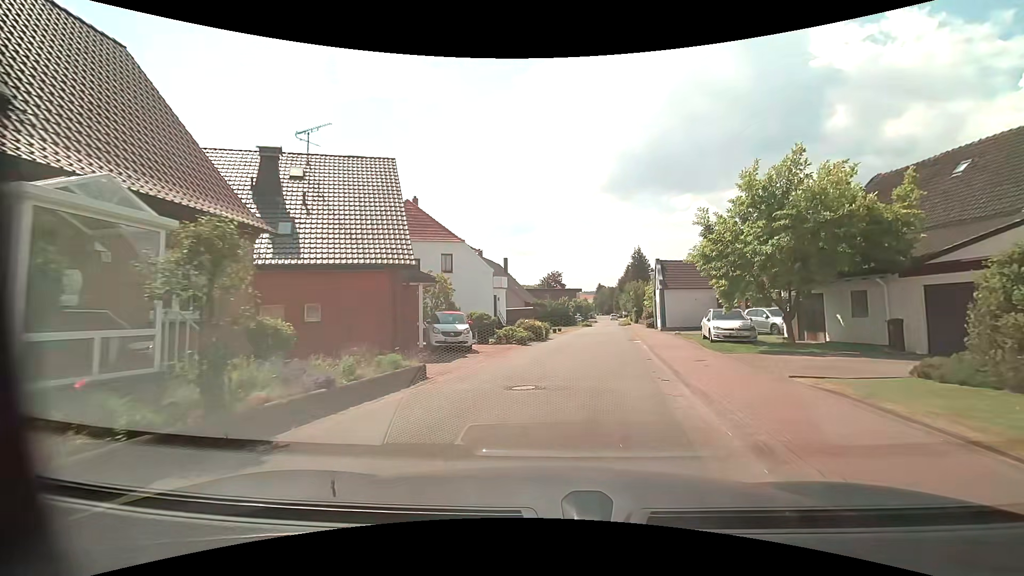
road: residential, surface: asphalt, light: Day
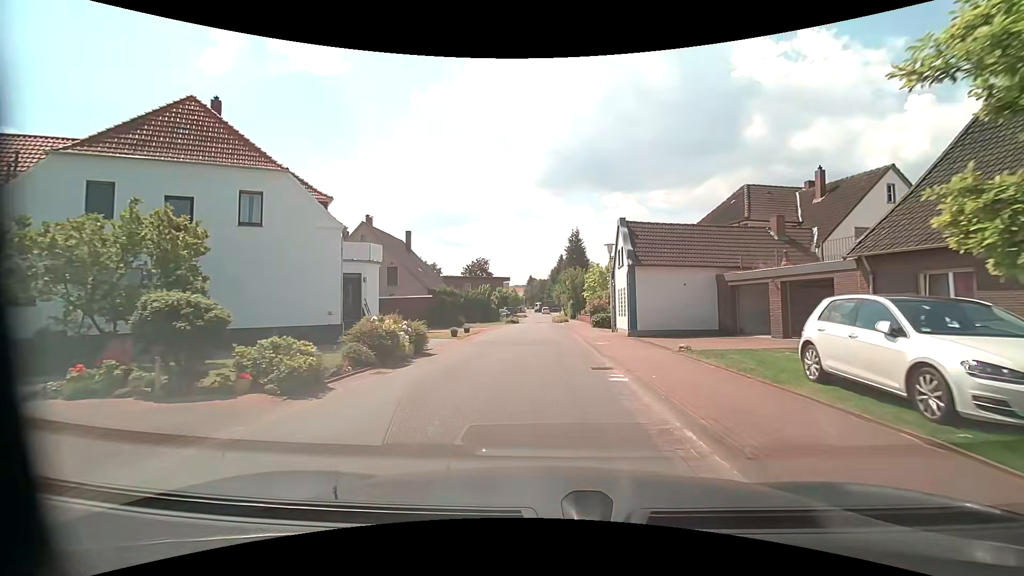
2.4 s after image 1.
(+1.5, +16.4) m; +7°
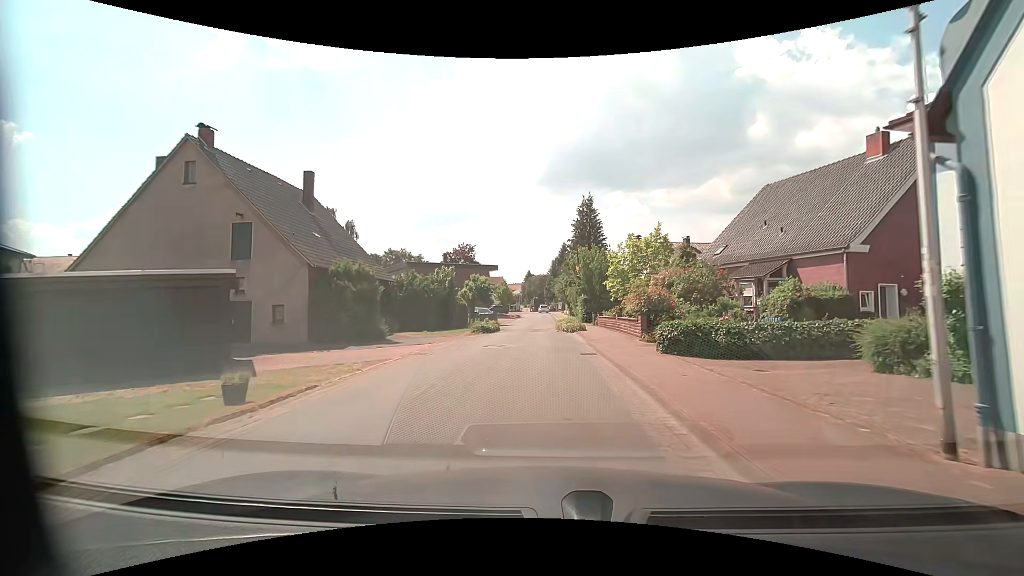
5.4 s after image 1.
(-0.1, +22.4) m; +1°
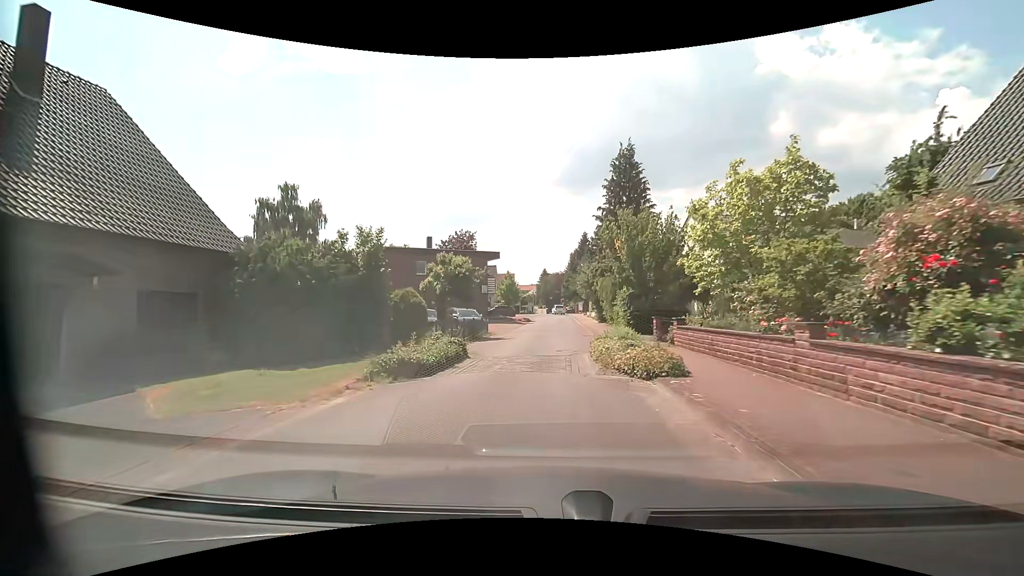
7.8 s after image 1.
(-0.4, +17.7) m; -3°
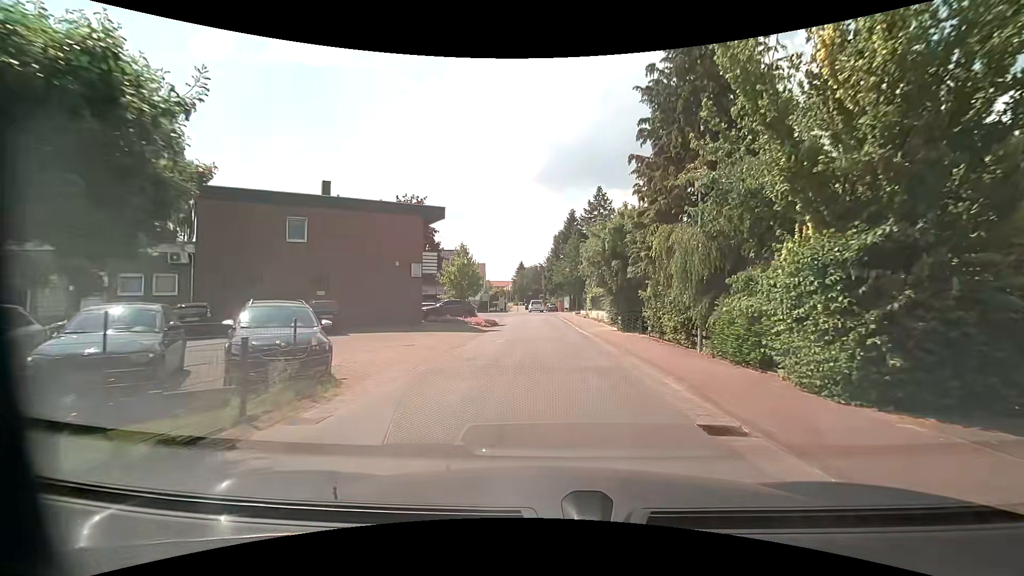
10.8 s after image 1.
(0.0, +21.3) m; +3°
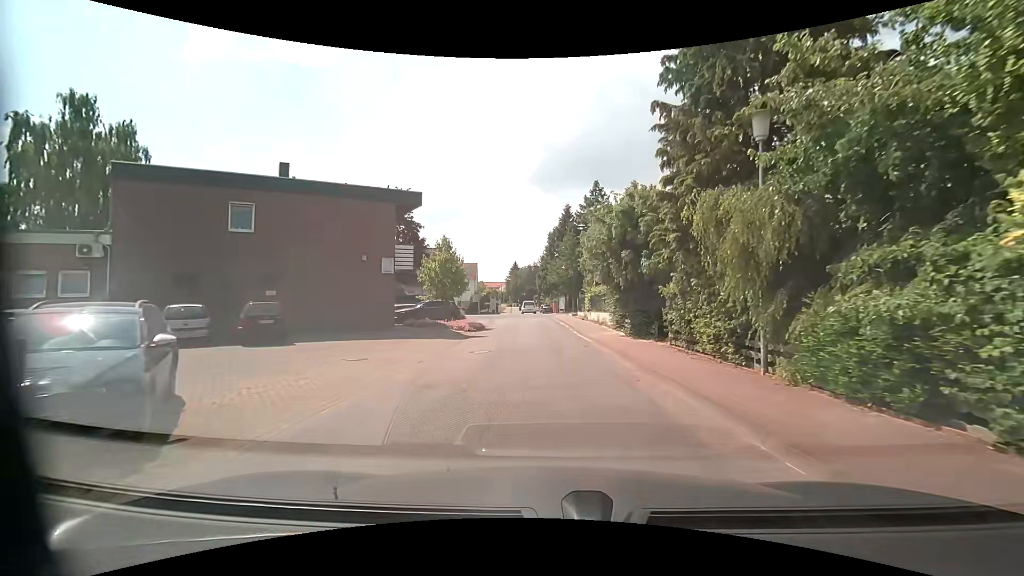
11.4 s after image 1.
(0.0, +4.3) m; +1°
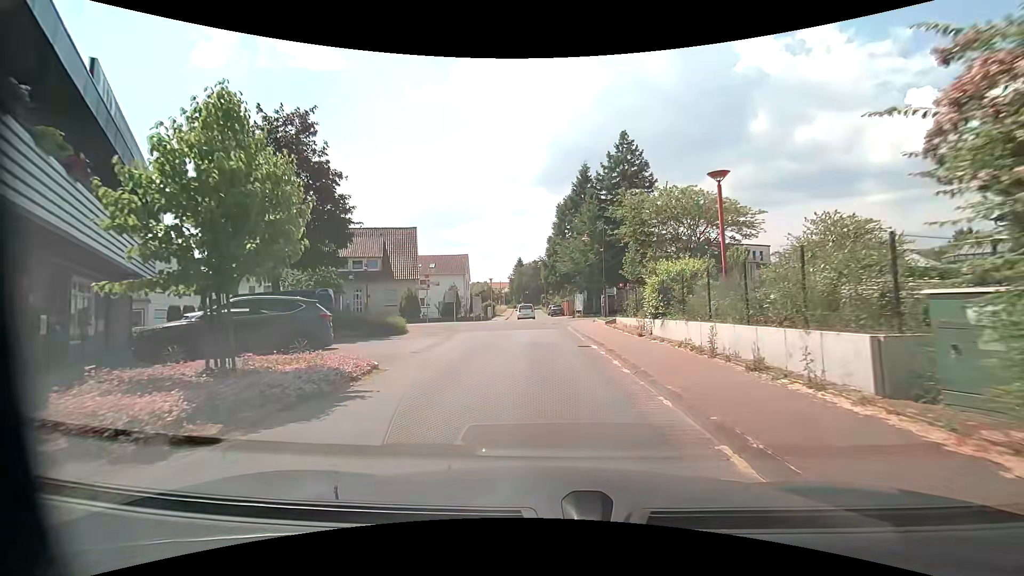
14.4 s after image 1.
(-0.2, +21.6) m; -1°
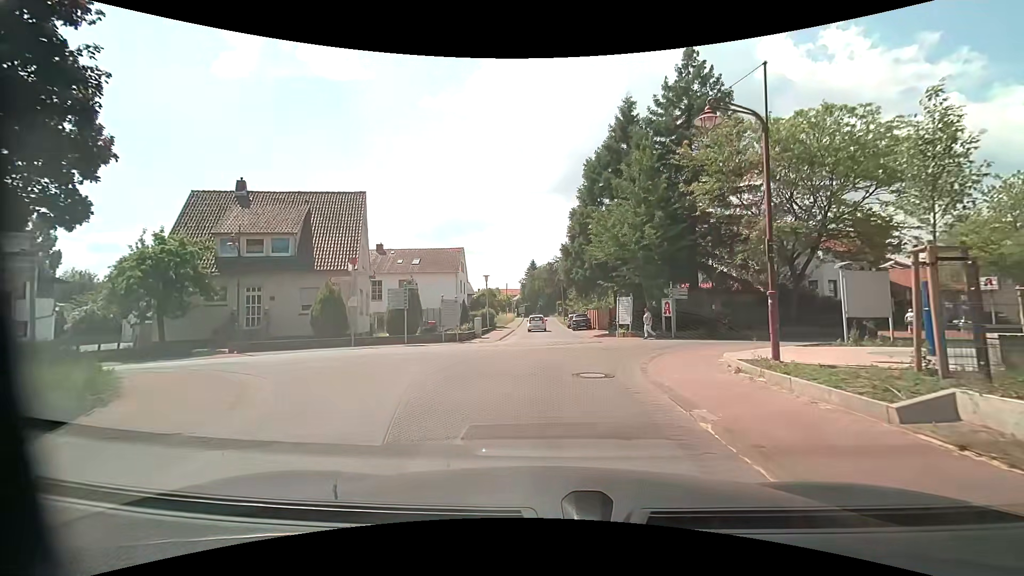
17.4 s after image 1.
(-0.3, +18.8) m; -3°
(0, +10) (+4, +19) (+13, +24) (+22, +27) (+32, +30) (+41, +34) (+50, +38) (+60, +42) (+69, +46) (+77, +51) m
